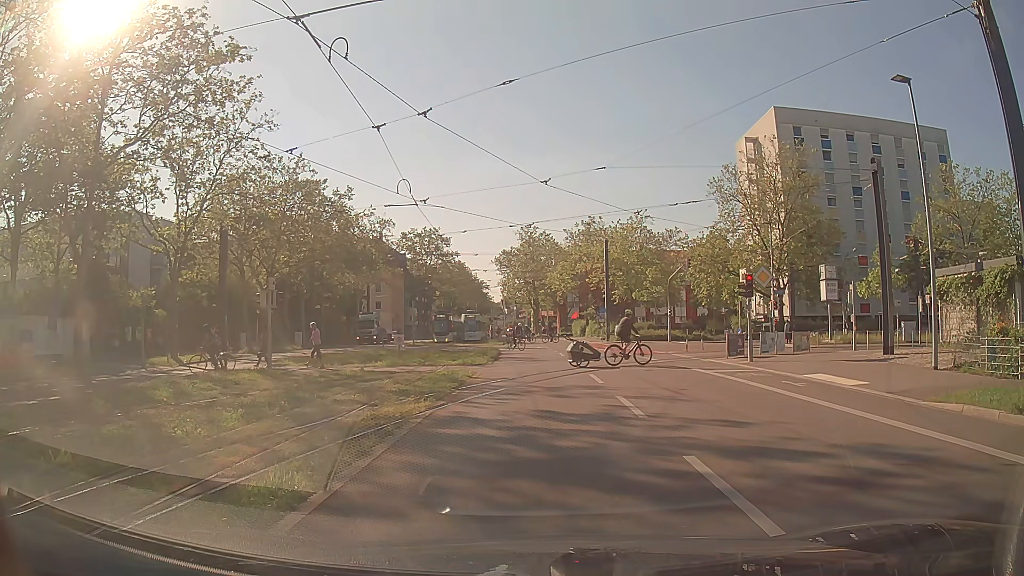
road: secondary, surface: asphalt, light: Day
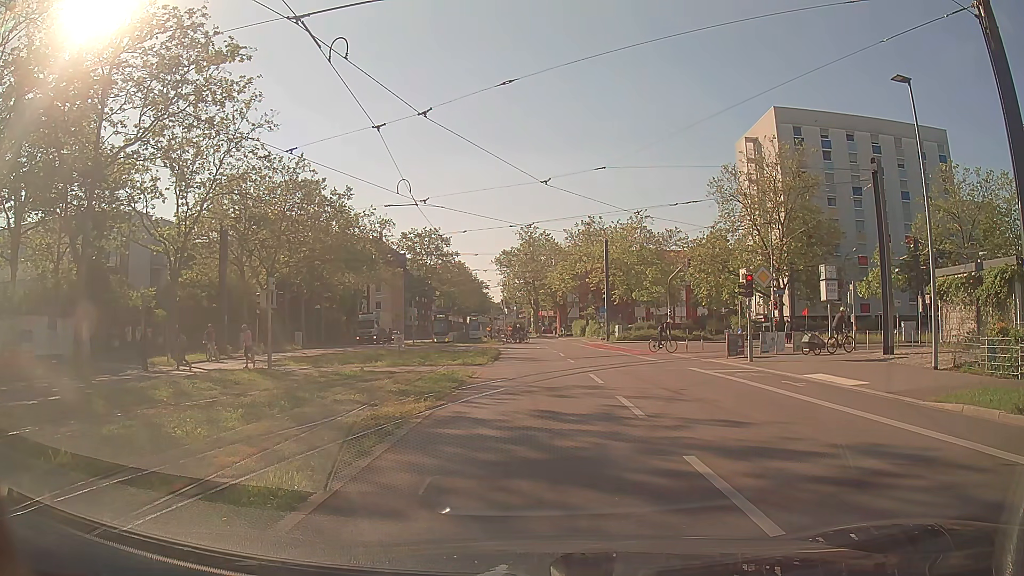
(0.0, 0.0) m; 0°
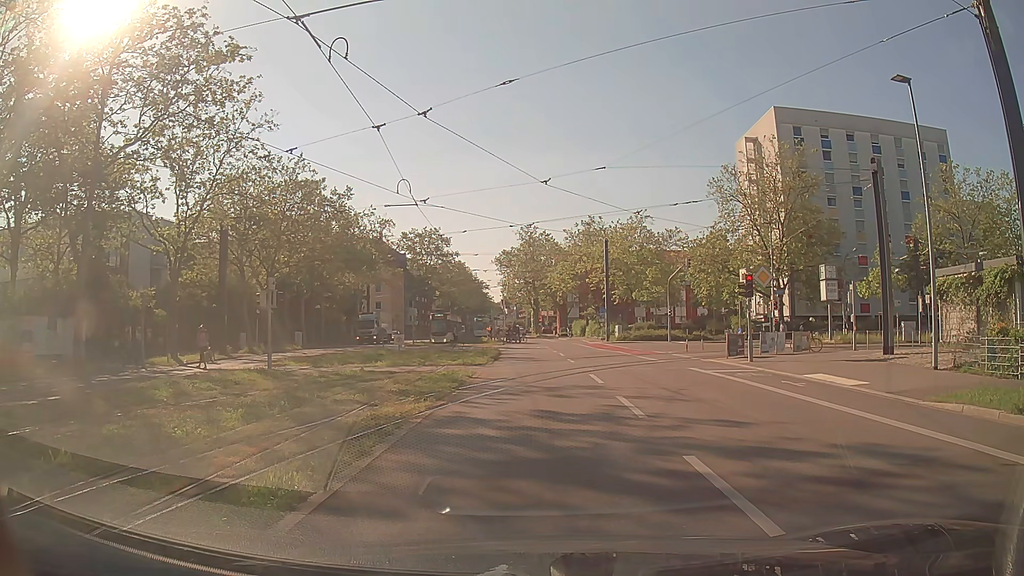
(0.0, 0.0) m; 0°
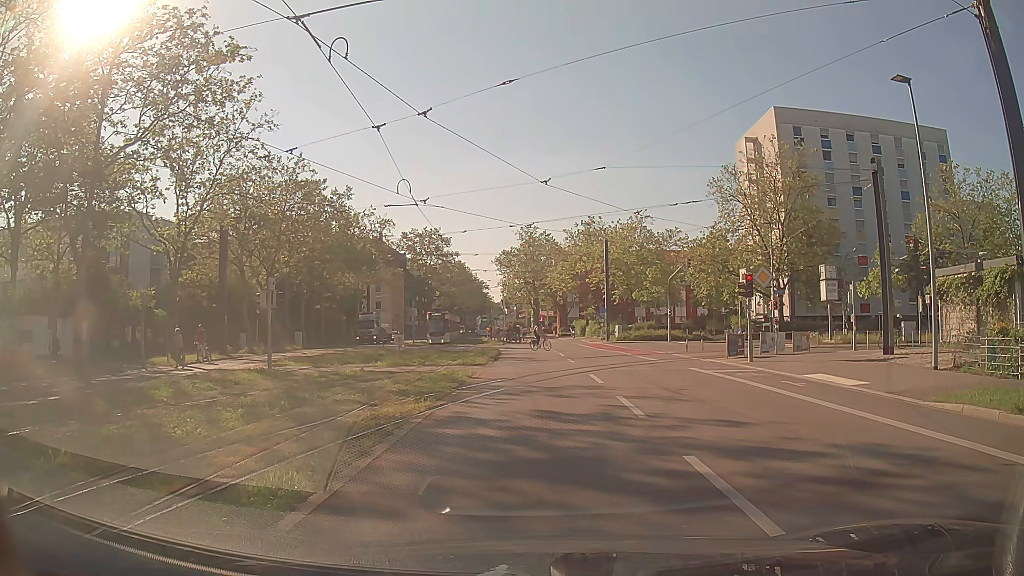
(0.0, 0.0) m; 0°
